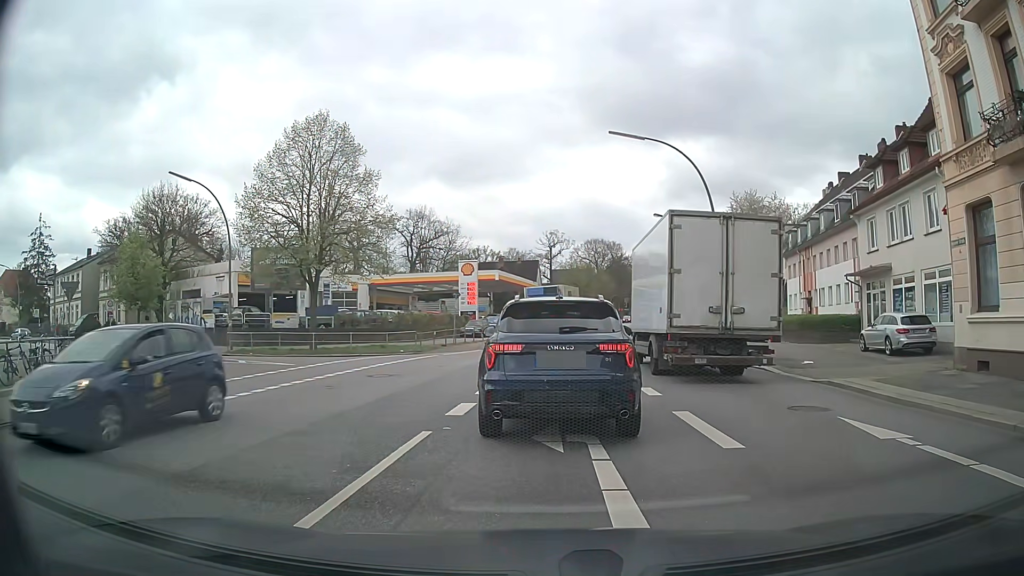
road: secondary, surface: asphalt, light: Day
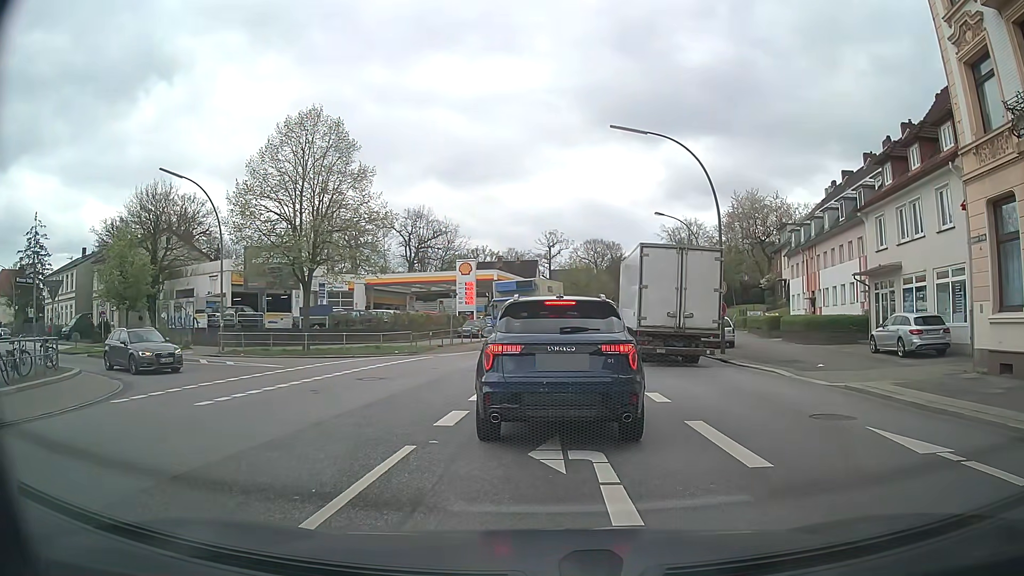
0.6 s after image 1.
(0.0, +1.0) m; +1°
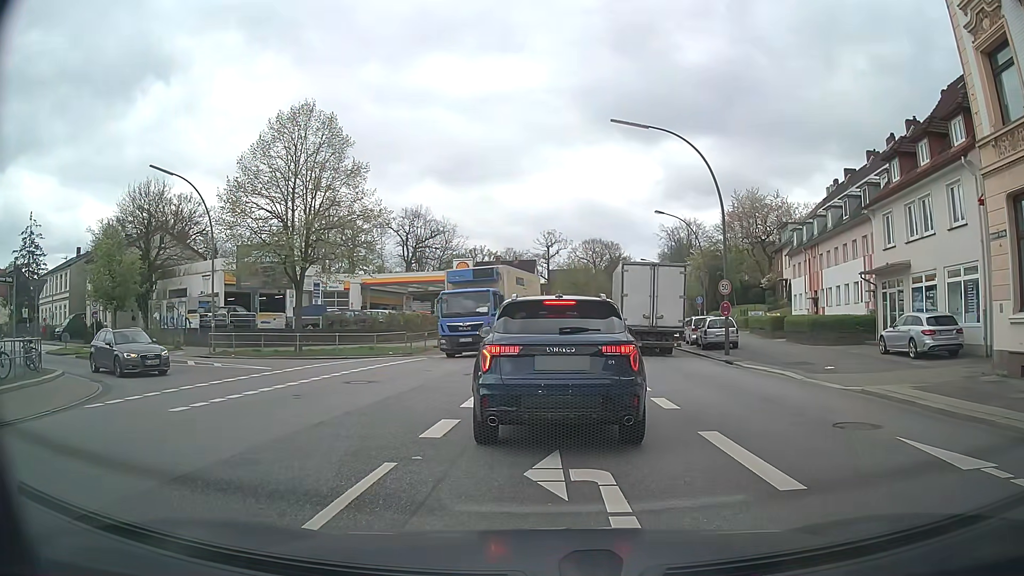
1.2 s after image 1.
(0.0, +0.9) m; 0°
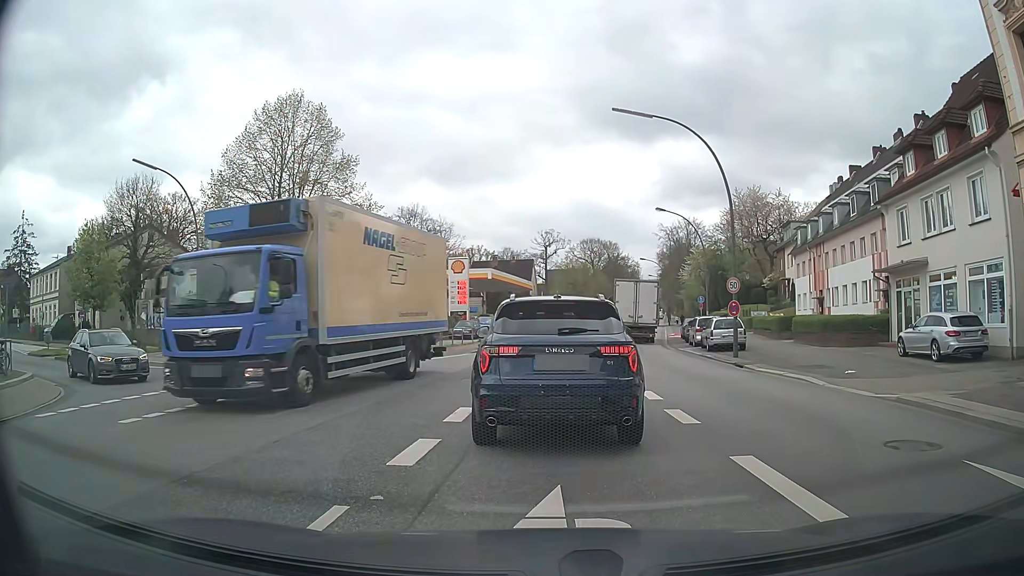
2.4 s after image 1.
(0.0, +1.6) m; 0°
